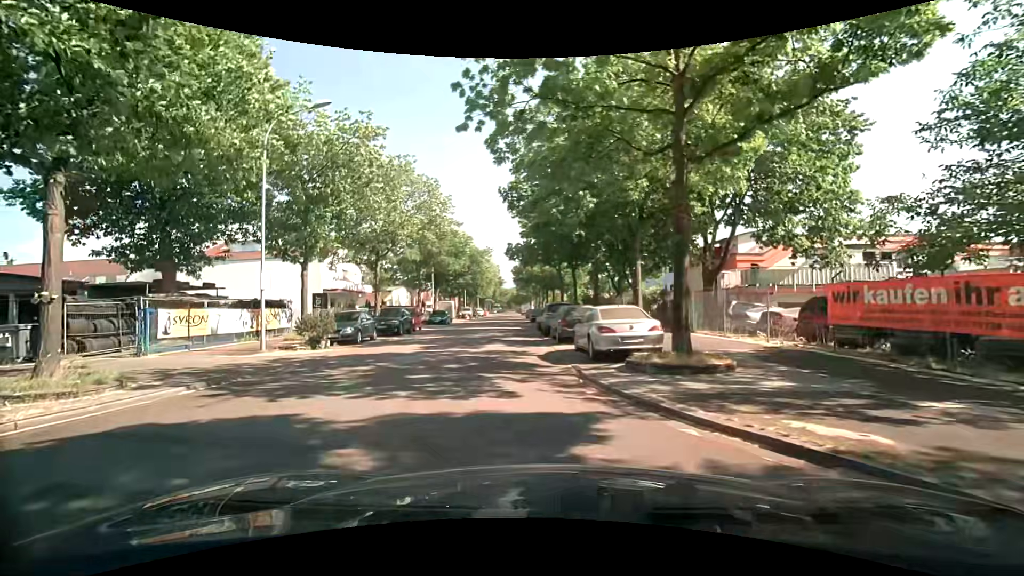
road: residential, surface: asphalt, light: Day
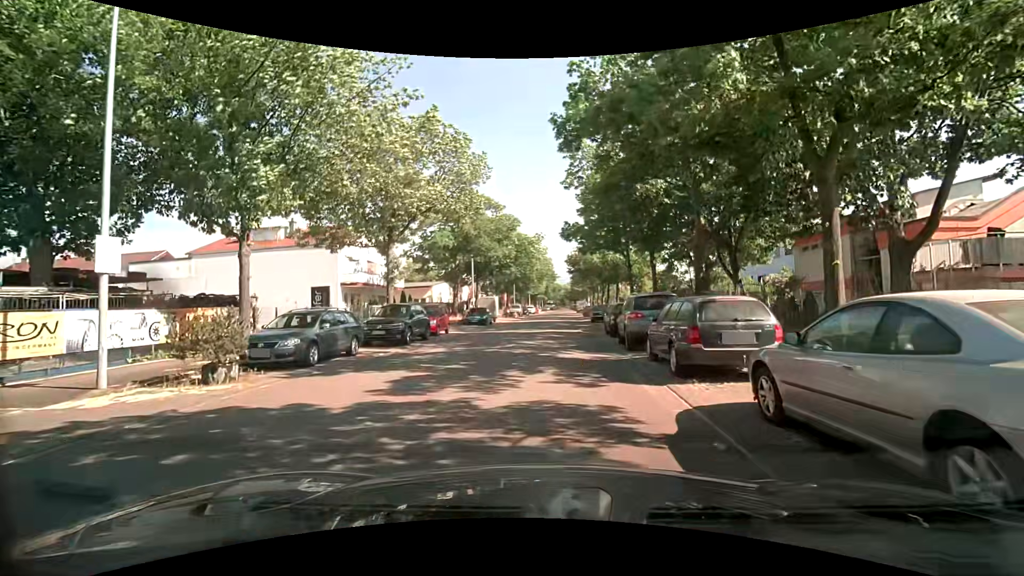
(-0.8, +9.7) m; -8°
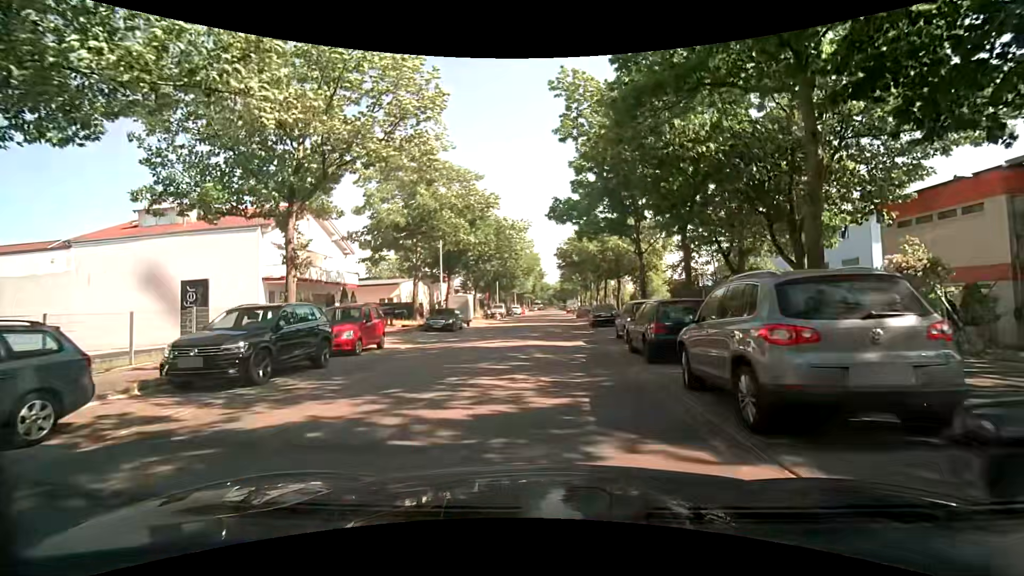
(+0.4, +9.5) m; +2°
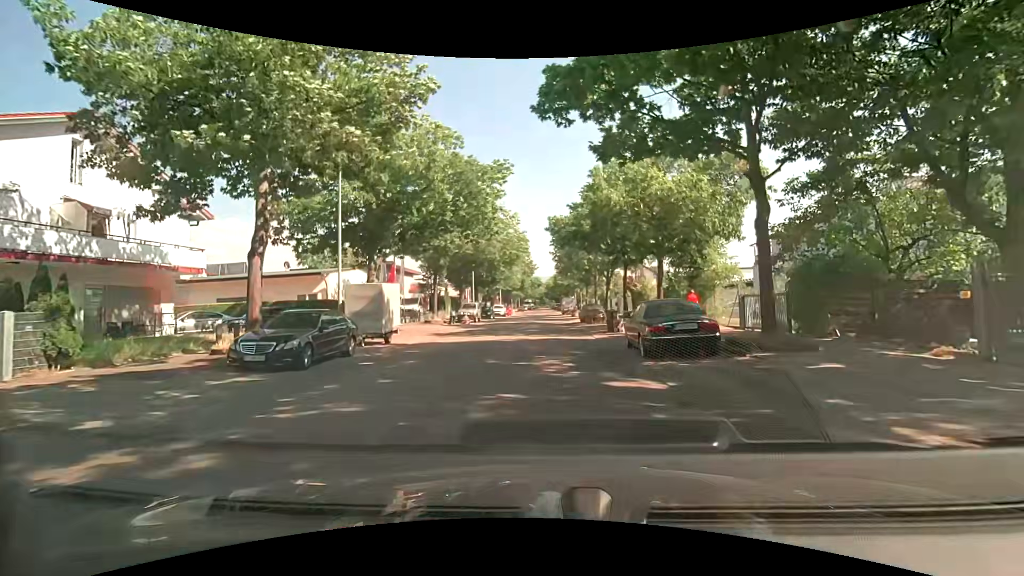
(+0.3, +18.0) m; +1°
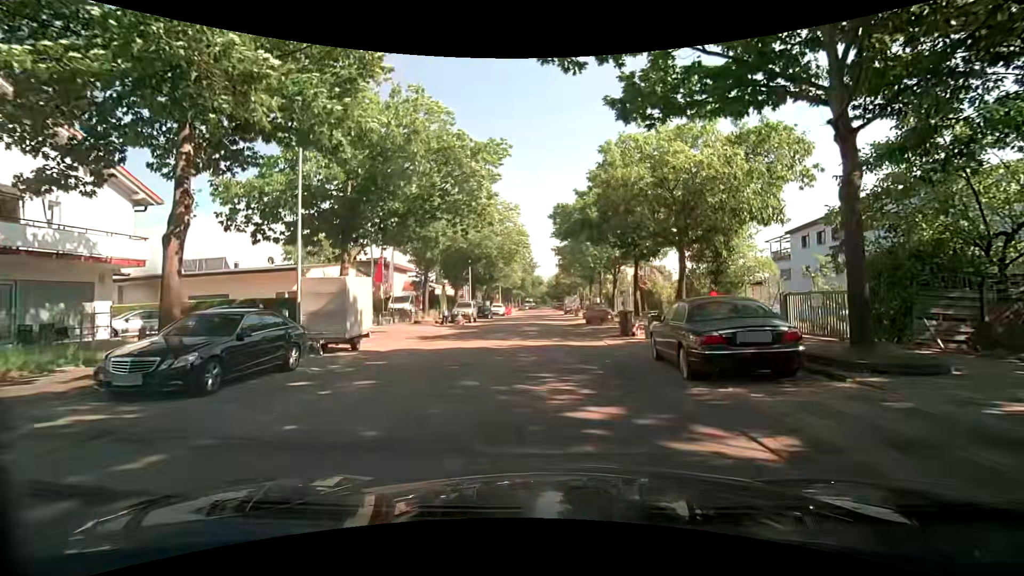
(0.0, +3.6) m; +1°
